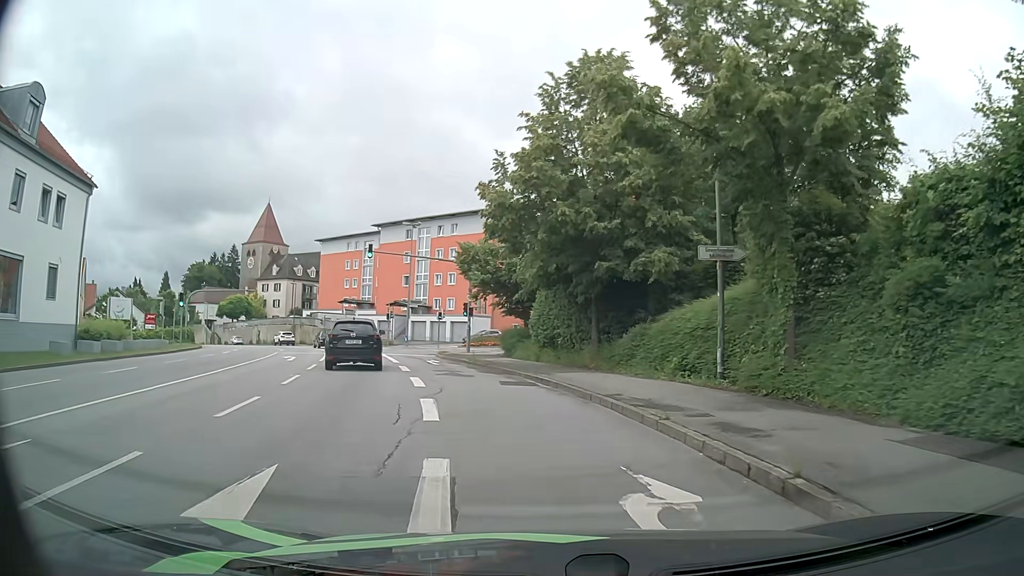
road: tertiary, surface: asphalt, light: Day
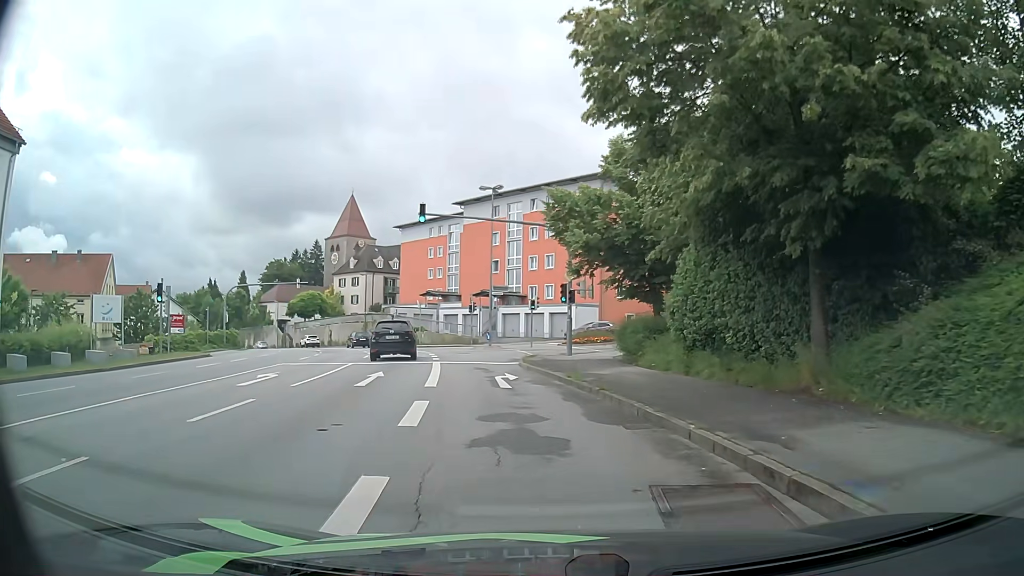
(-0.8, +13.1) m; -8°
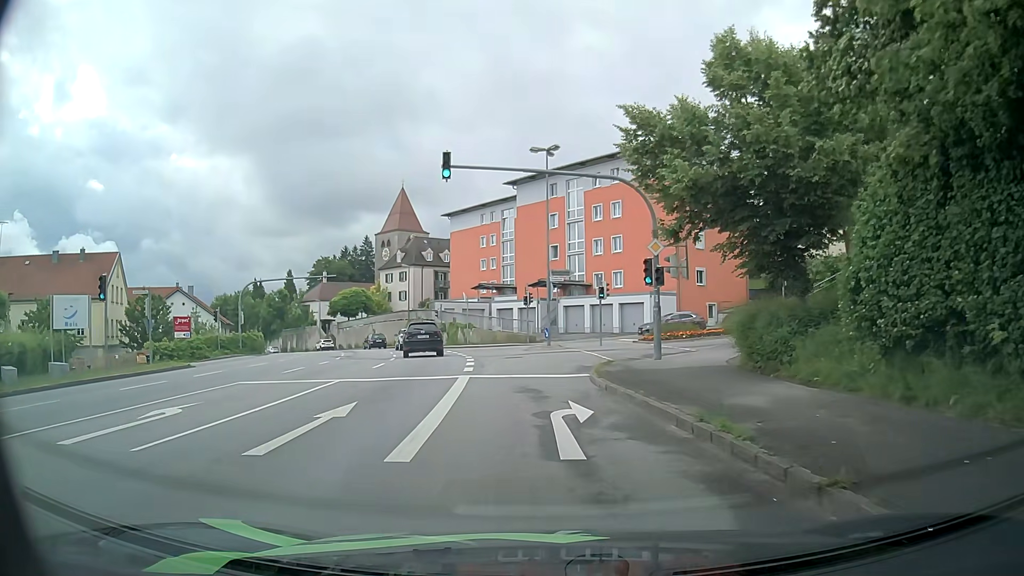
(-0.4, +8.5) m; -5°
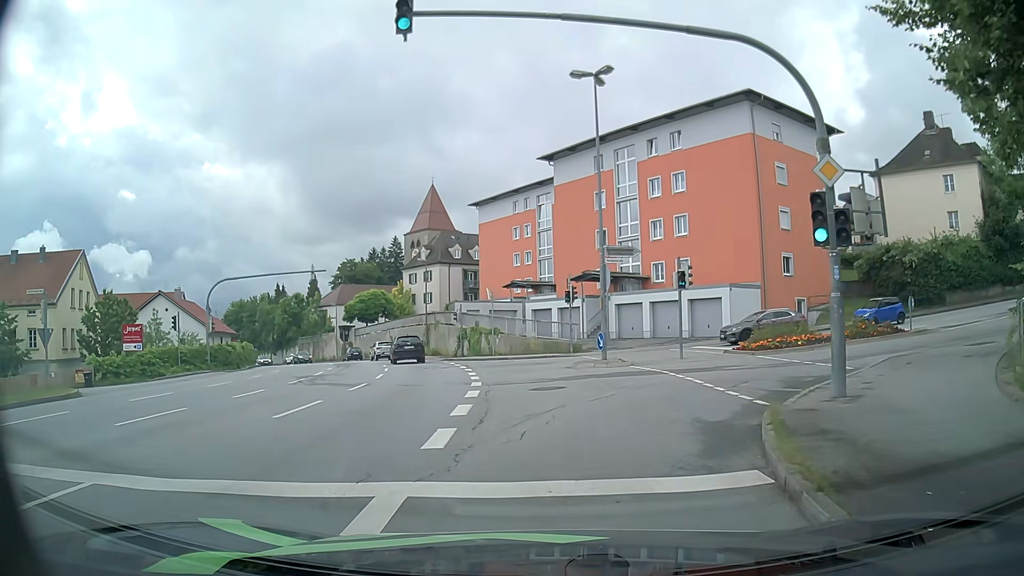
(-0.5, +11.0) m; -4°
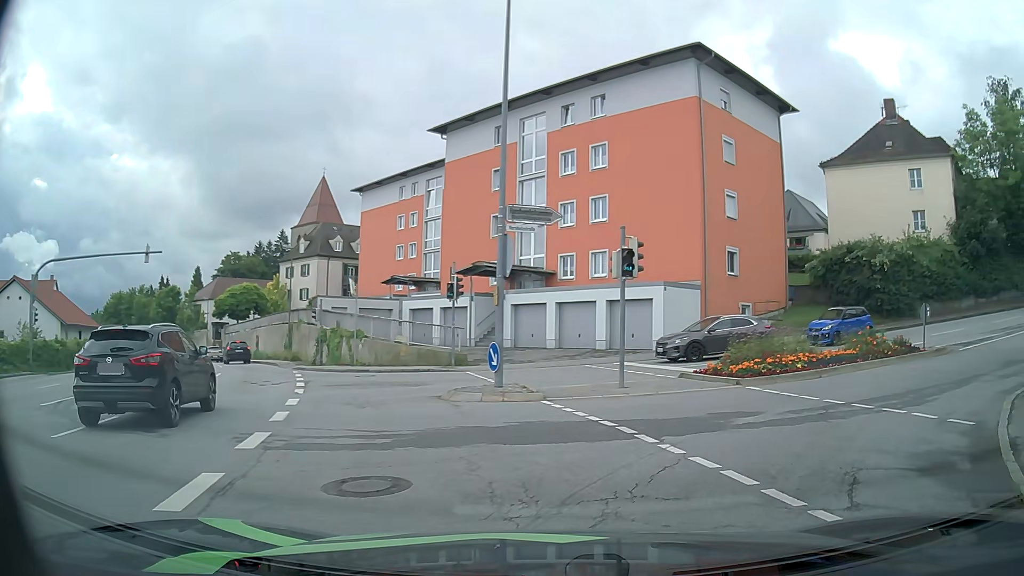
(+0.2, +8.5) m; +7°
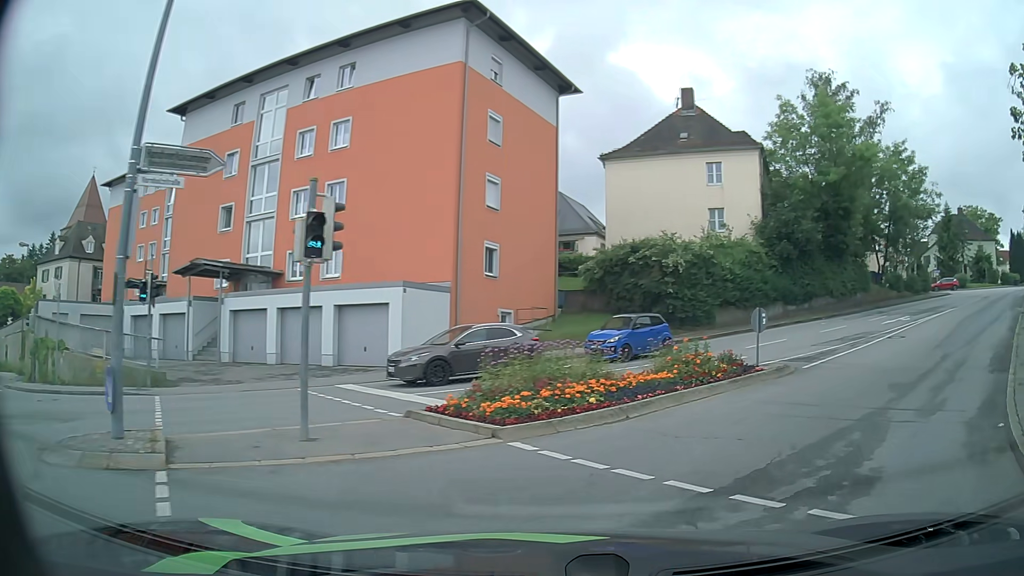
(+1.1, +5.7) m; +22°
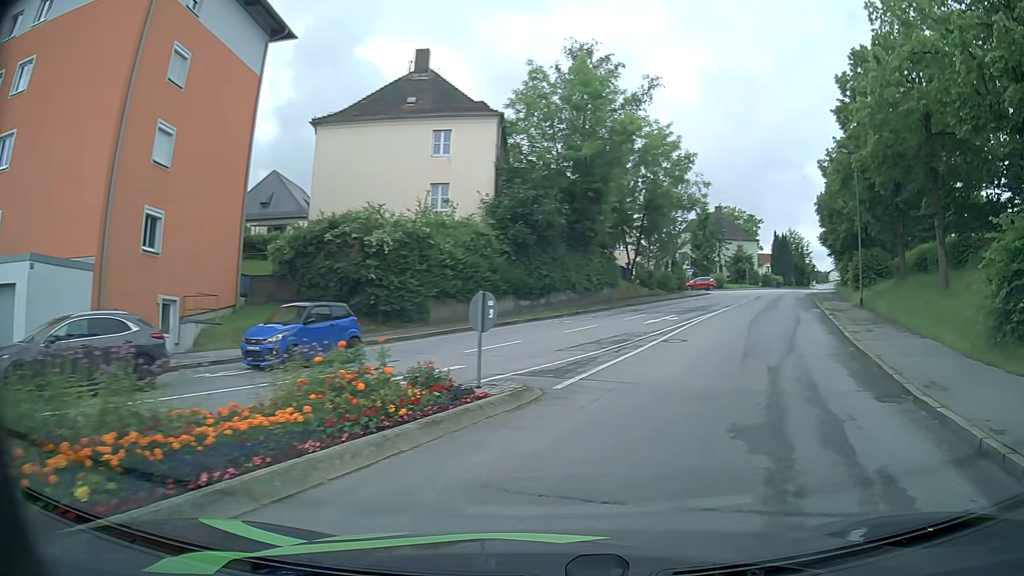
(+1.2, +6.4) m; +22°
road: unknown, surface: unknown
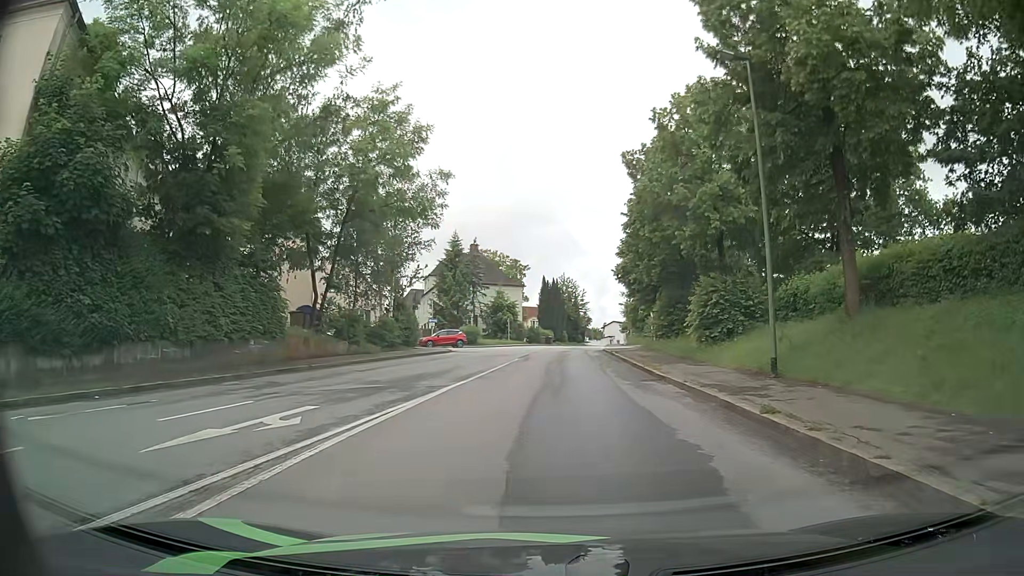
(+5.3, +18.6) m; +21°
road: residential
